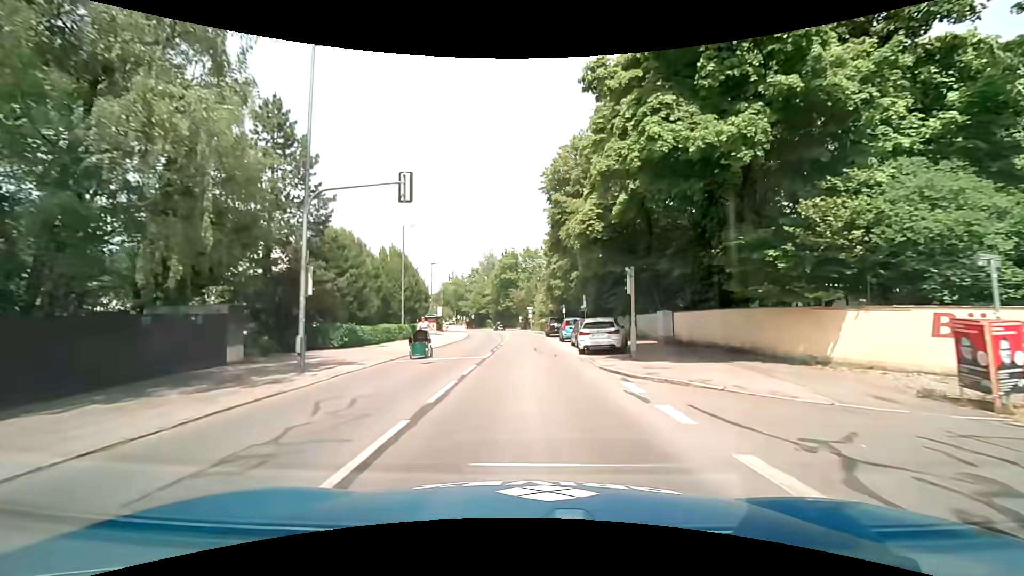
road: secondary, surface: asphalt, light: Day
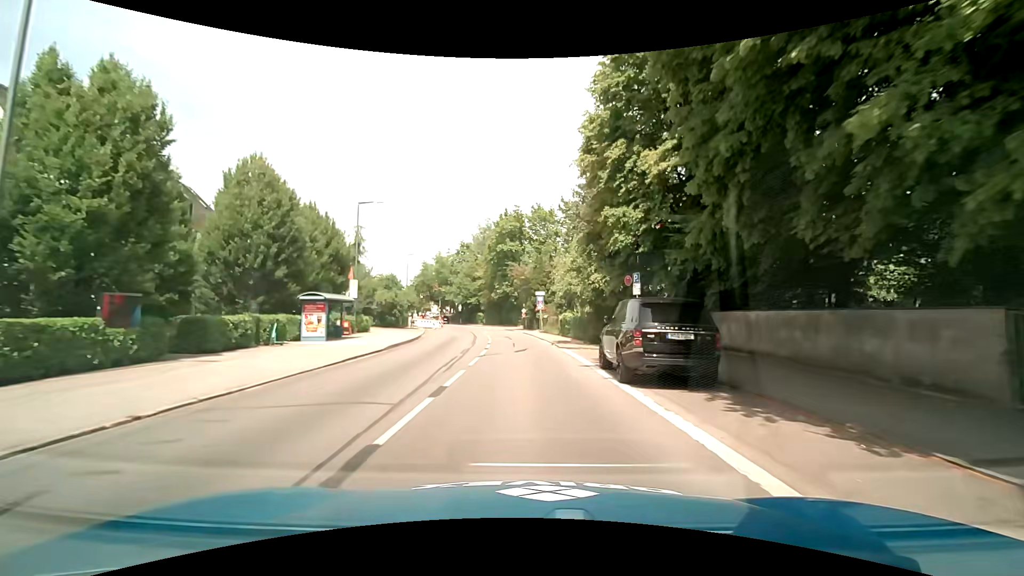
(0.0, +35.3) m; 0°
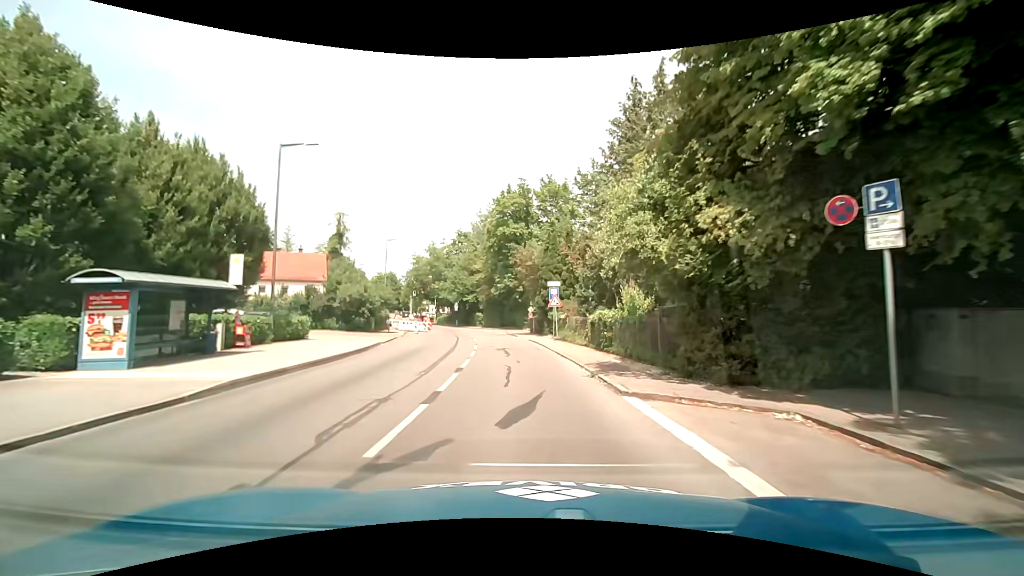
(-0.2, +13.9) m; -2°
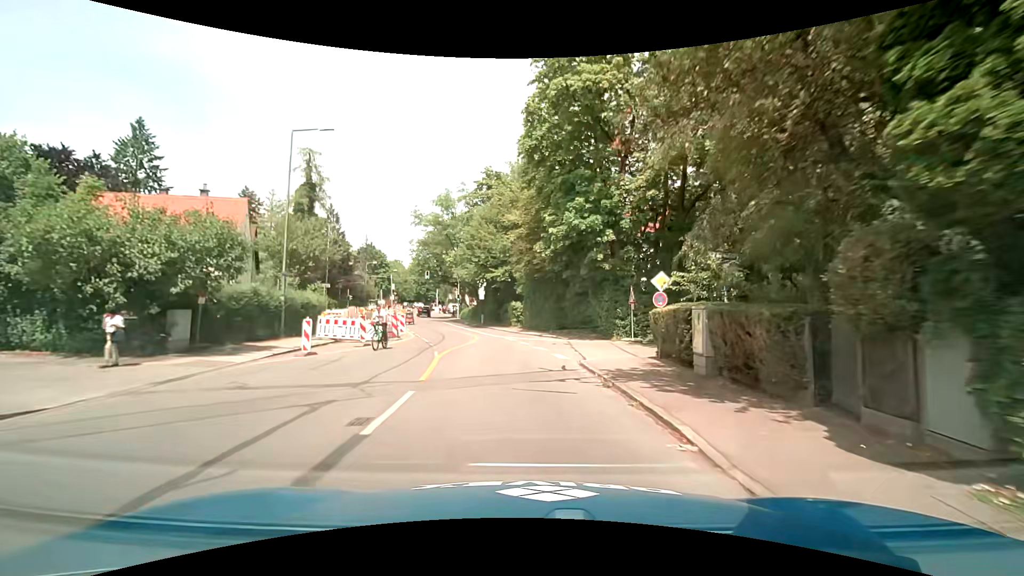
(-1.4, +33.2) m; -6°
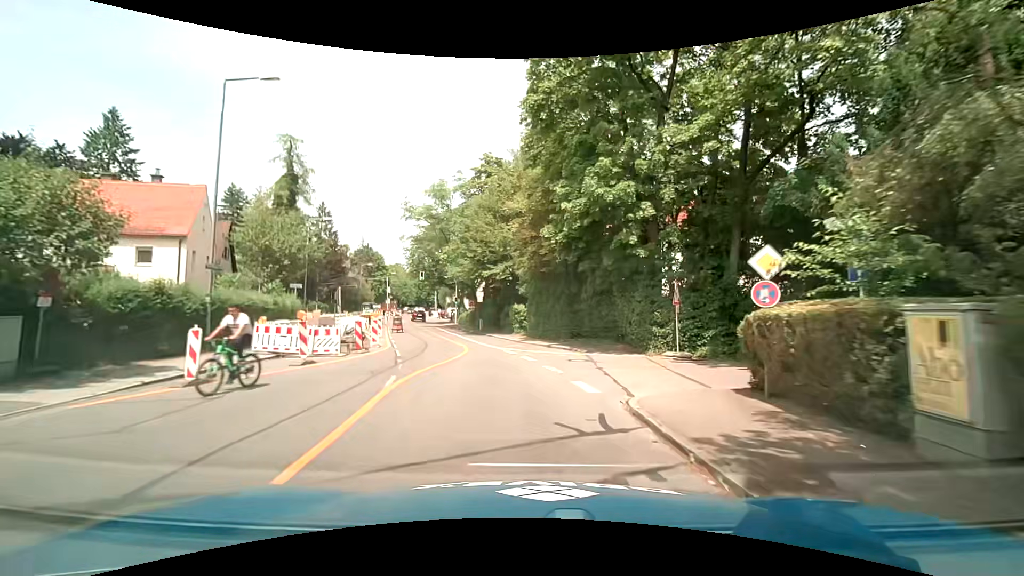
(0.0, +5.9) m; 0°
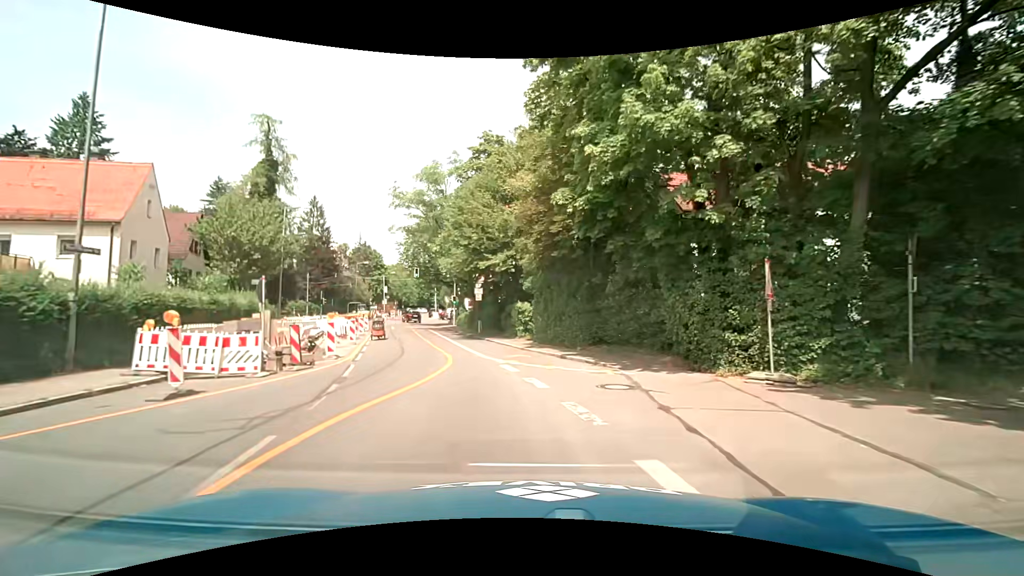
(-0.1, +5.7) m; -1°
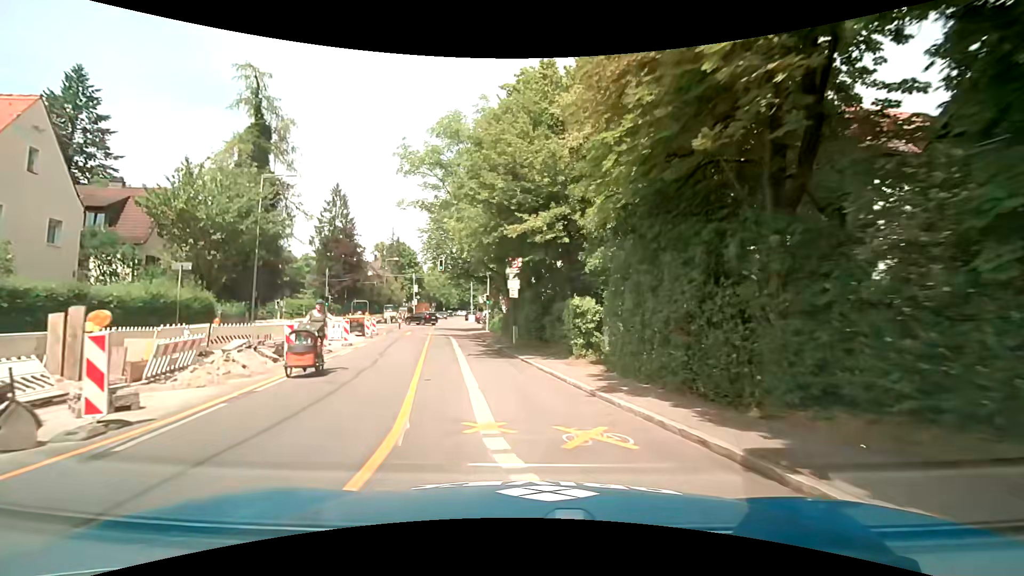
(-0.3, +11.1) m; -5°
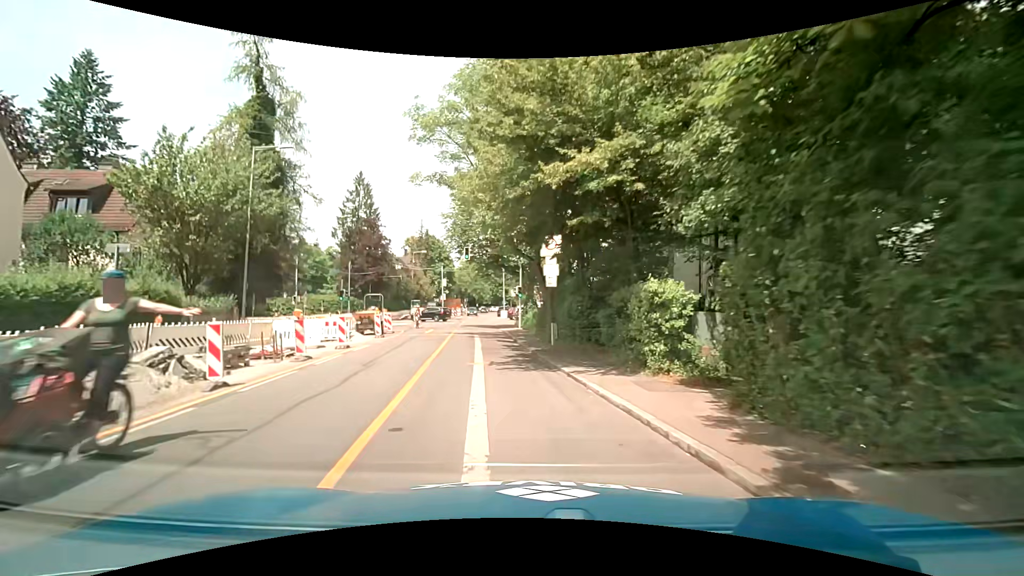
(-0.1, +5.5) m; -2°
